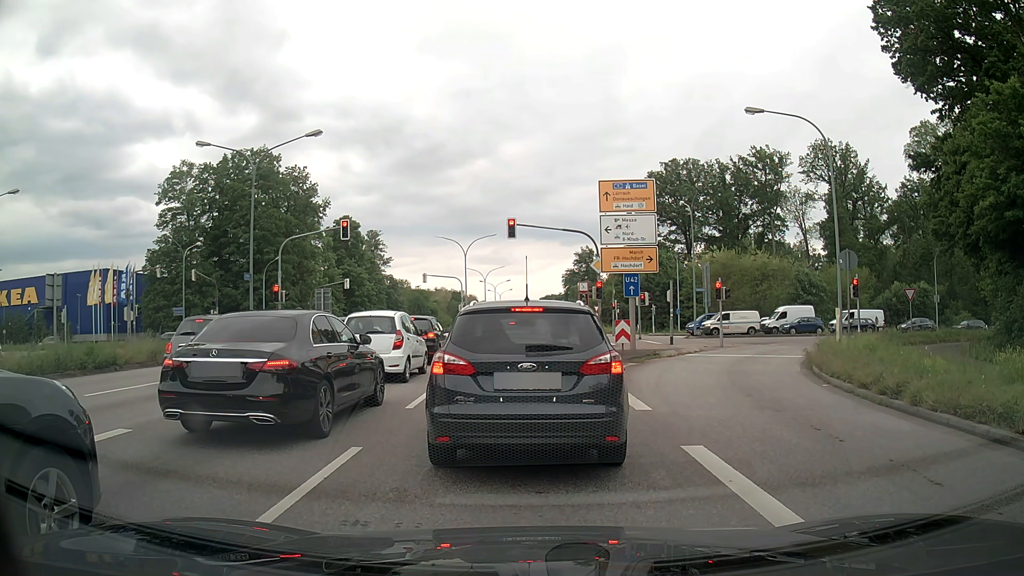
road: primary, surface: asphalt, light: Day
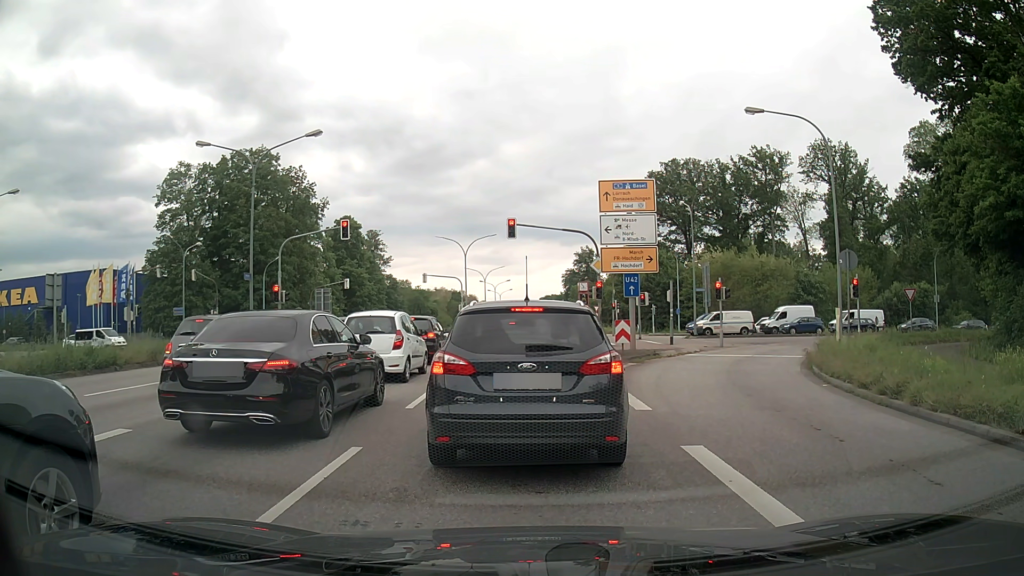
(0.0, 0.0) m; 0°
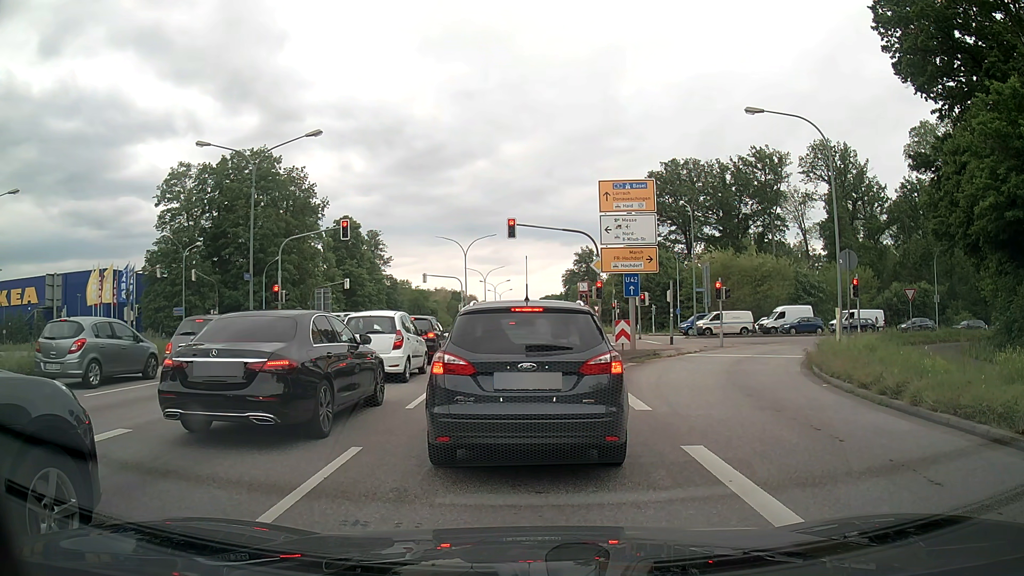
(0.0, 0.0) m; 0°
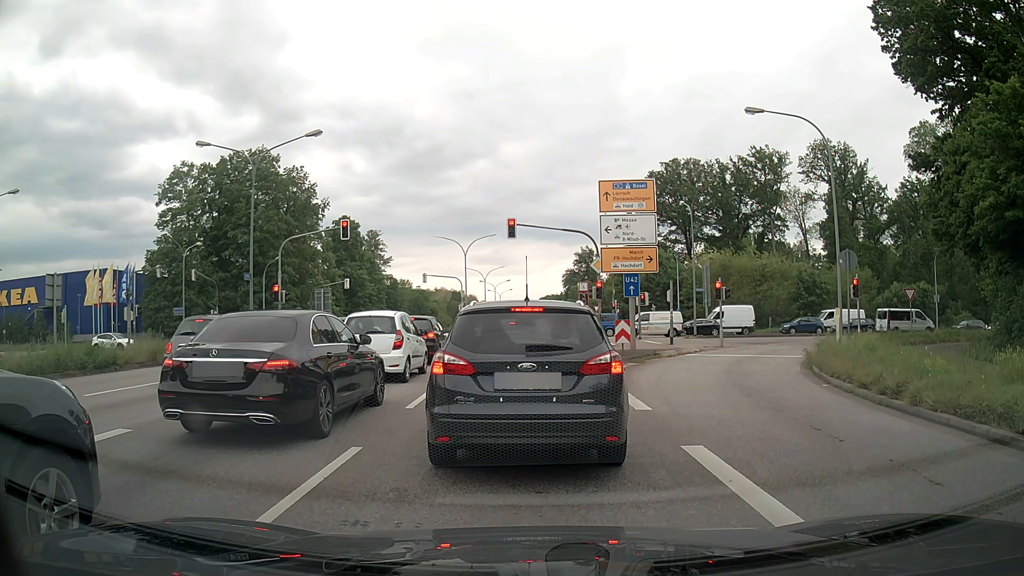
(0.0, 0.0) m; 0°
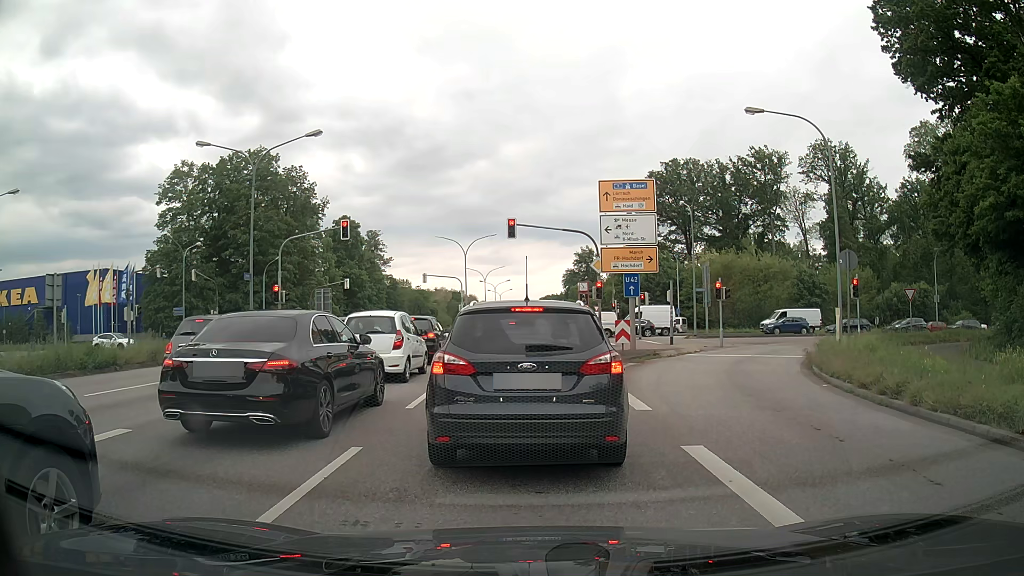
(0.0, 0.0) m; 0°
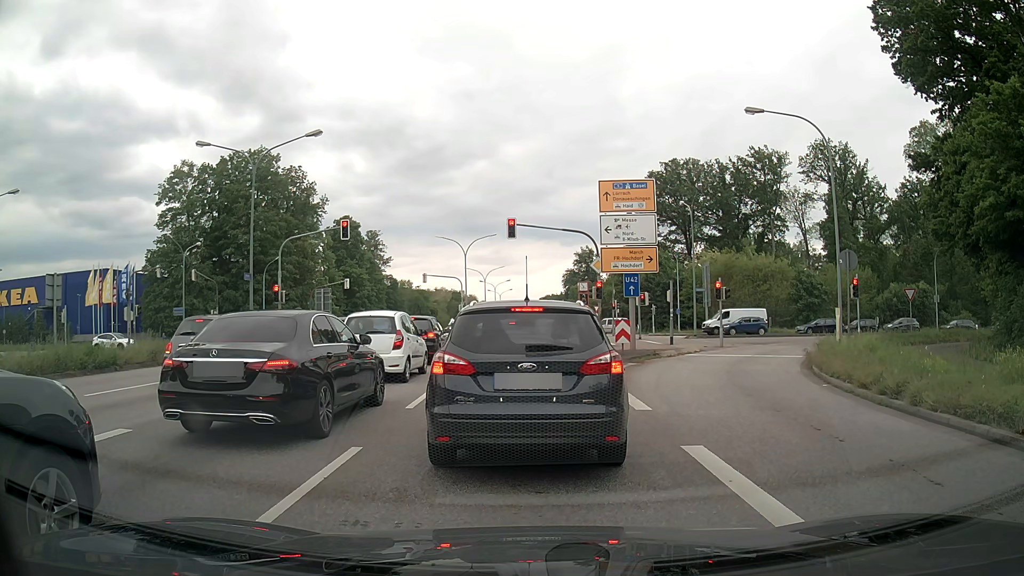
(0.0, 0.0) m; 0°
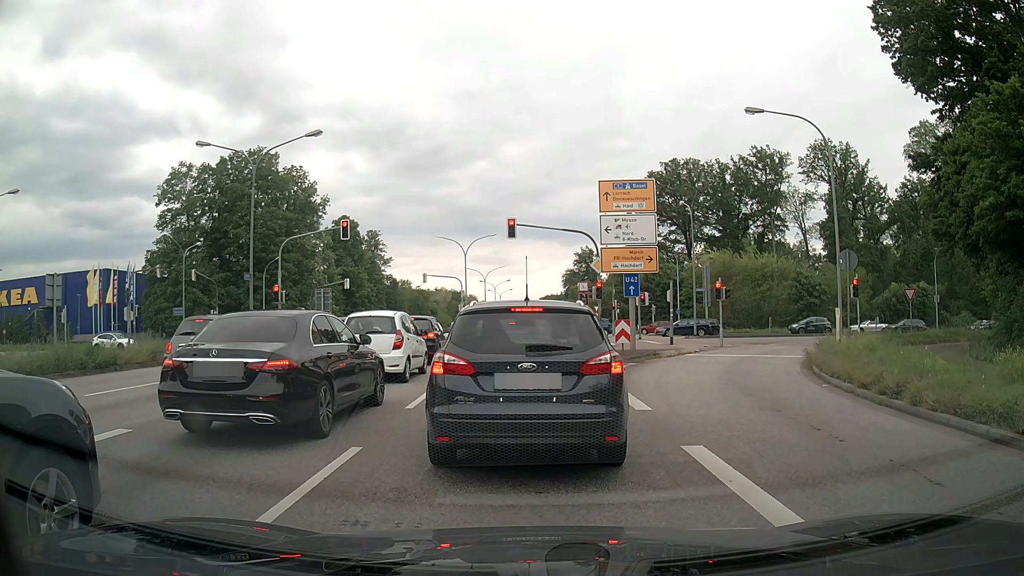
(0.0, 0.0) m; 0°
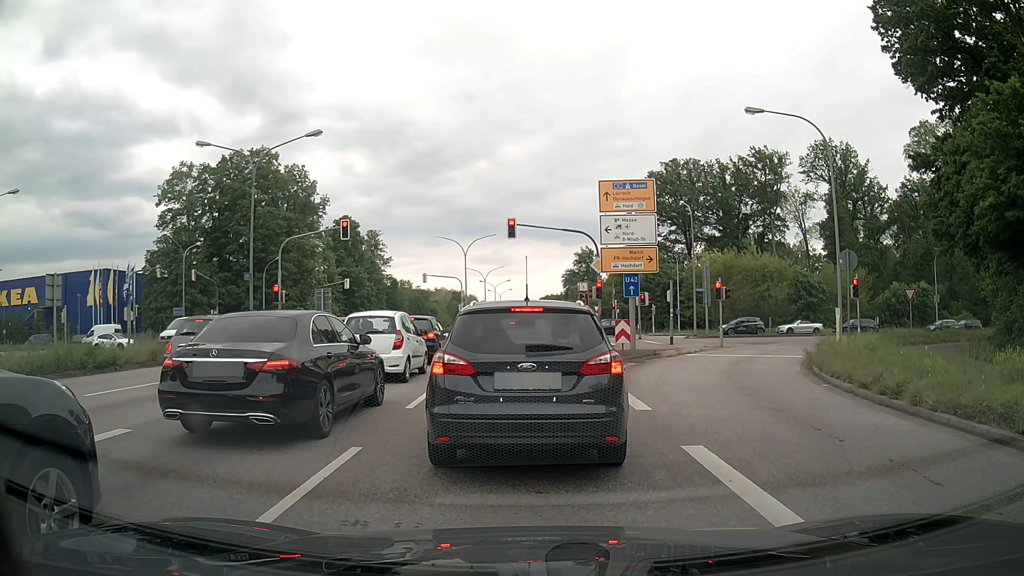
(0.0, 0.0) m; 0°
(0, +10) (-1, +20) (-1, +30) (-2, +40) (-2, +50) (-3, +60) (-3, +70) (-4, +80) (-4, +90) (-5, +100) m
